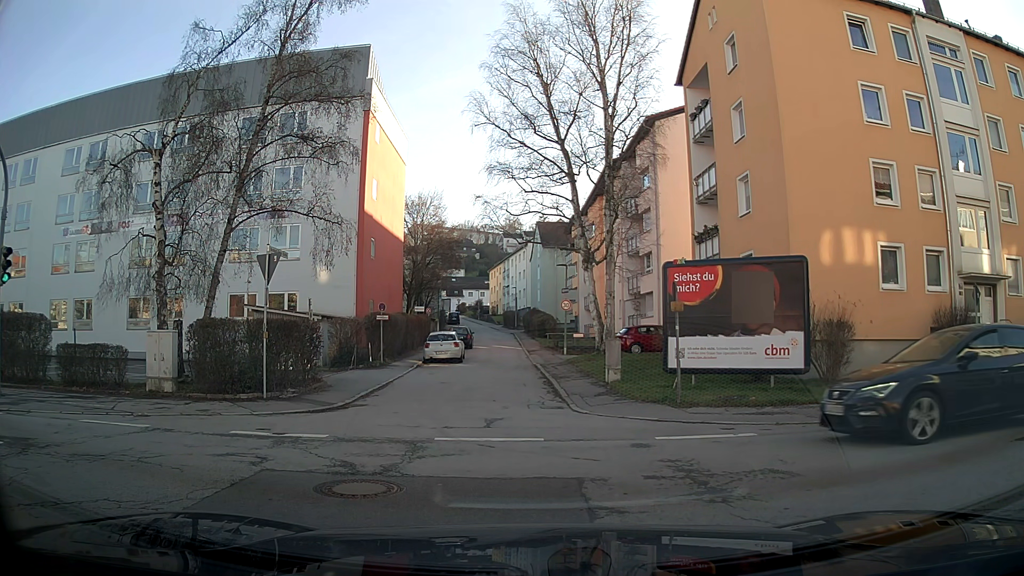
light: Day
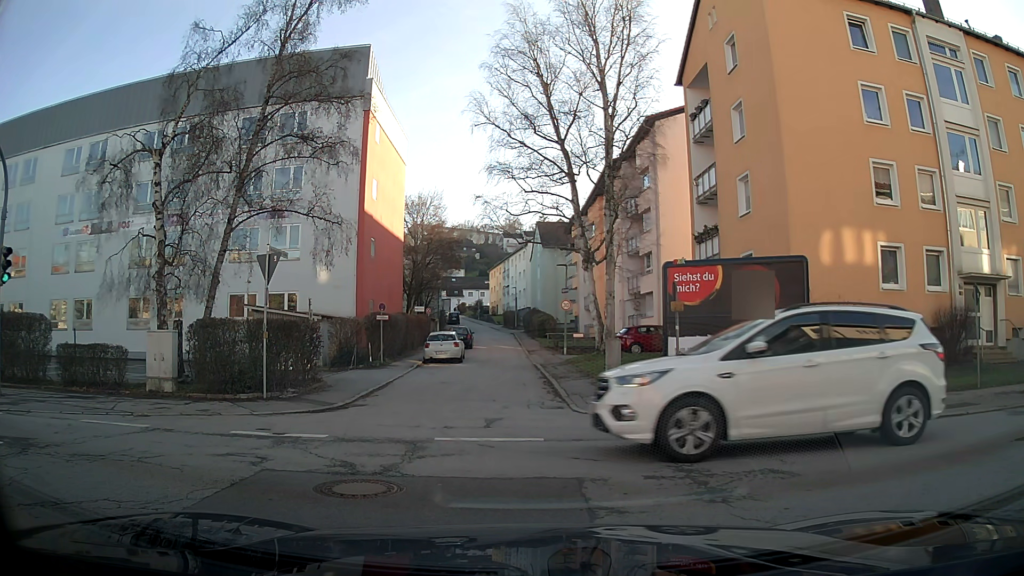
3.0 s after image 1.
(0.0, 0.0) m; 0°
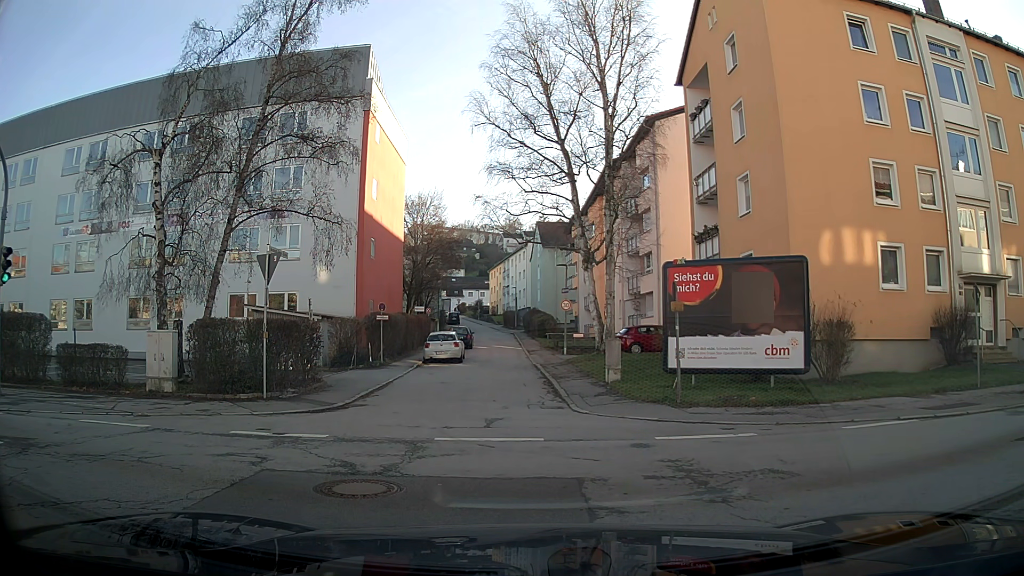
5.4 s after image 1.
(0.0, 0.0) m; 0°
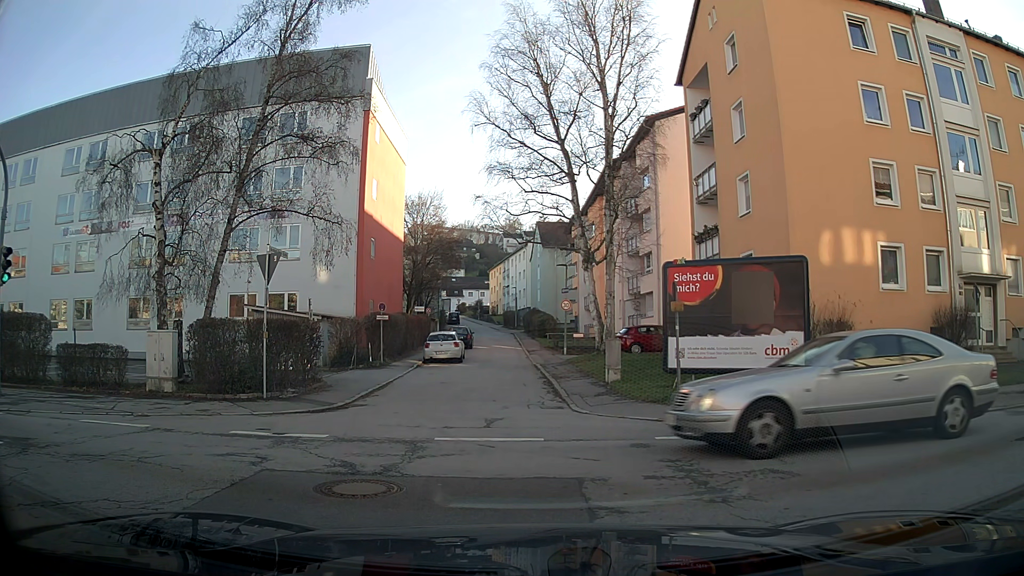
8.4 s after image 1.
(0.0, 0.0) m; 0°
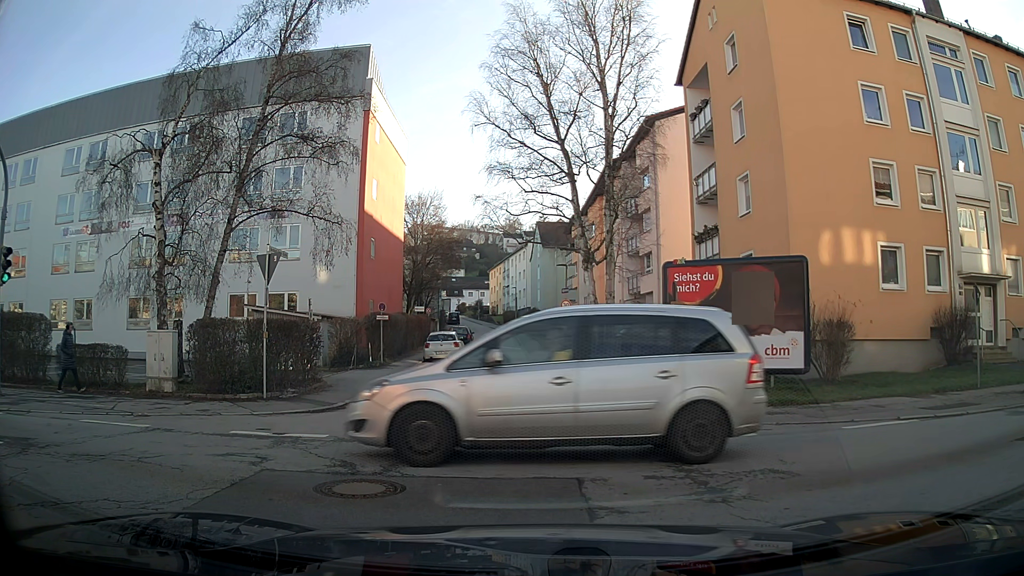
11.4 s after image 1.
(0.0, 0.0) m; 0°
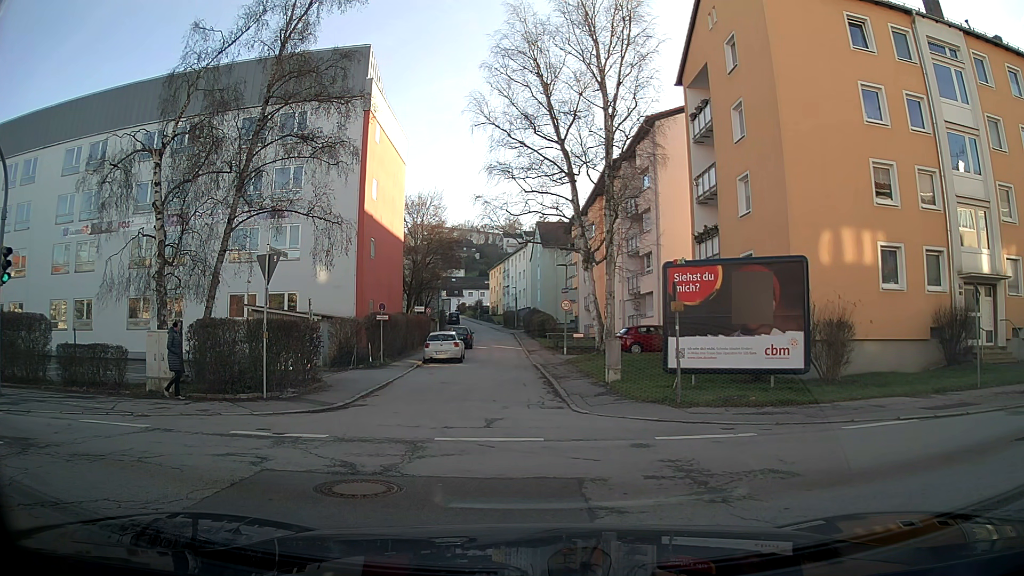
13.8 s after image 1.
(0.0, 0.0) m; 0°
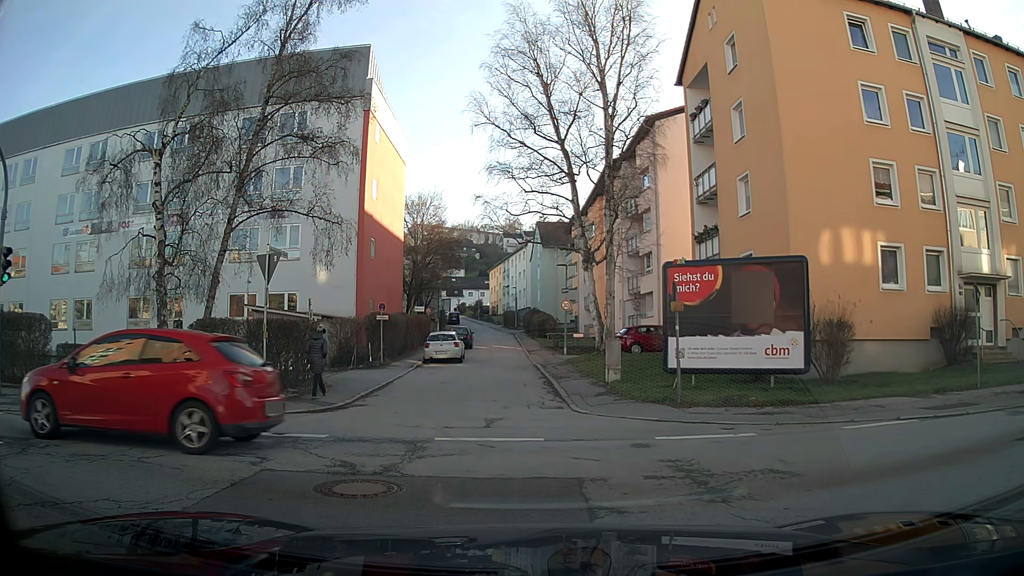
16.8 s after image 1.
(0.0, 0.0) m; 0°
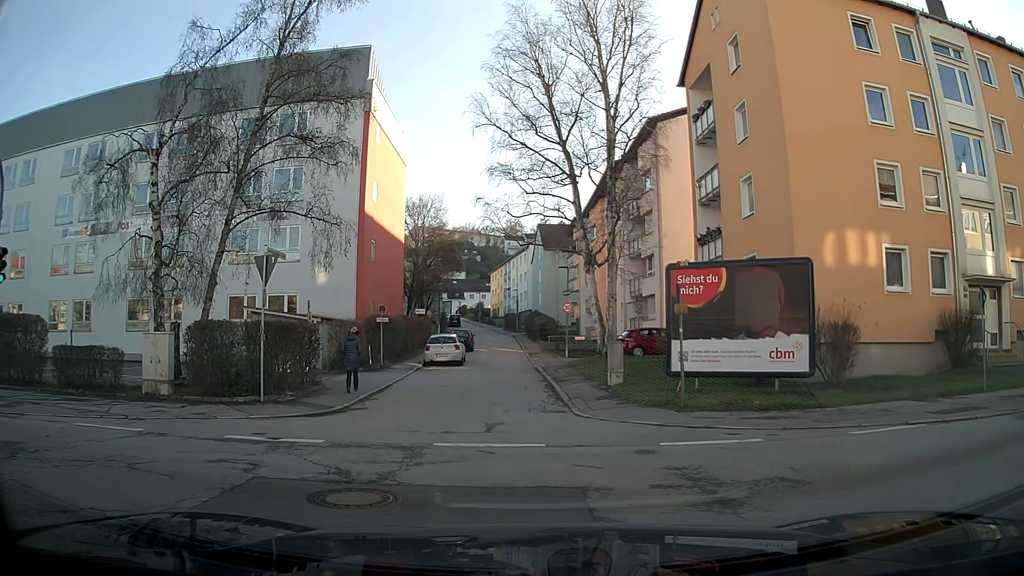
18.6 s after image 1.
(0.0, +0.2) m; 0°
(-6, +7) (-16, +8) (-26, +8) (-36, +8) (-46, +8) (-56, +7) (-66, +8) (-76, +8) (-86, +8) (-96, +8) m
